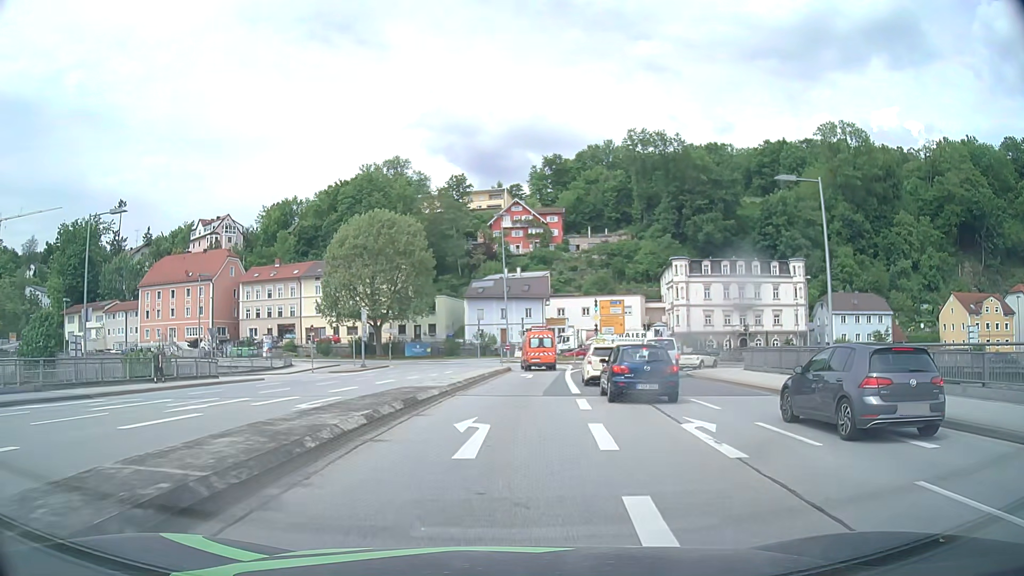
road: primary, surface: asphalt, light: Day
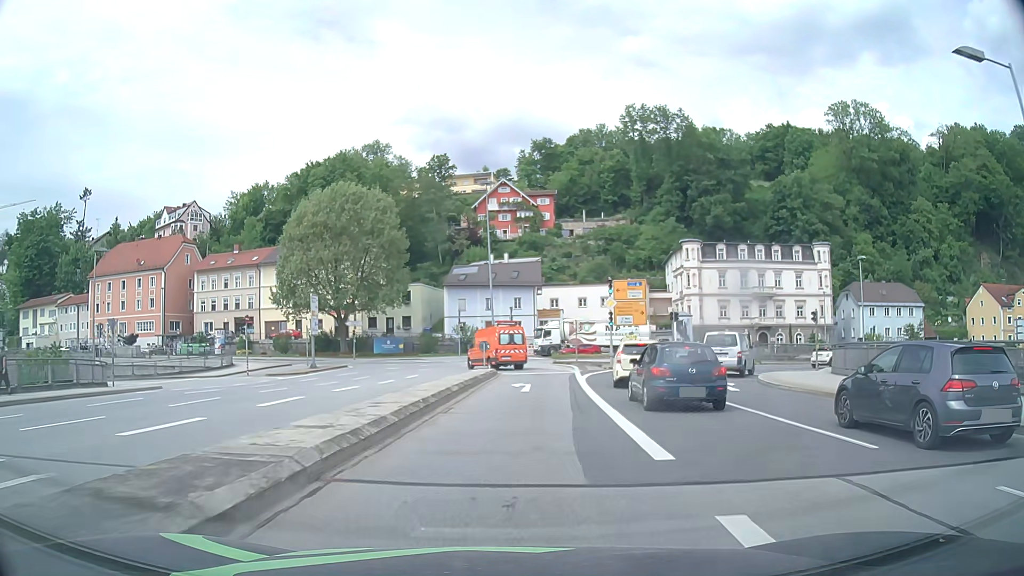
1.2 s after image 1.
(+0.1, +12.9) m; +1°
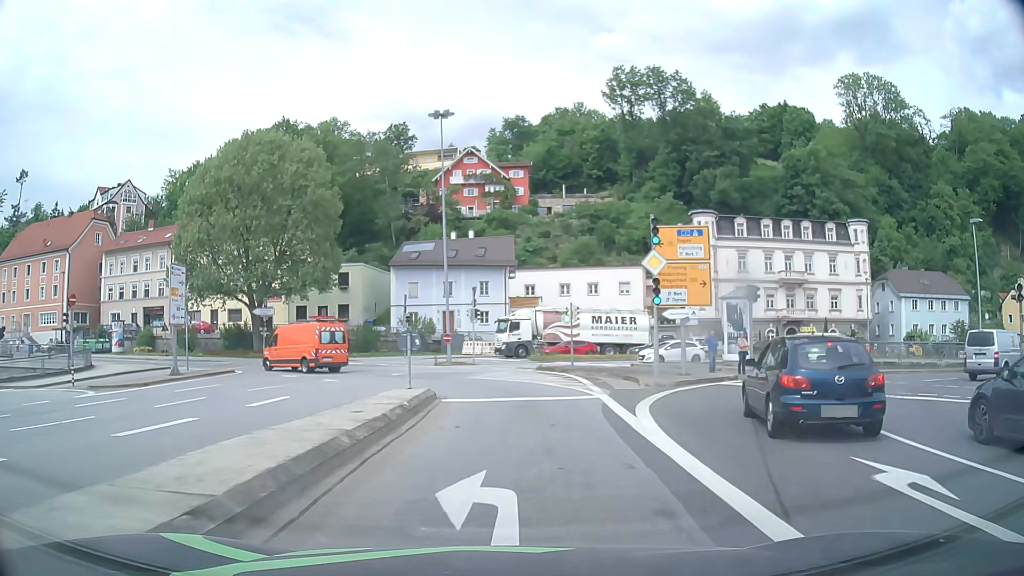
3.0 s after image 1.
(+0.4, +18.1) m; +3°
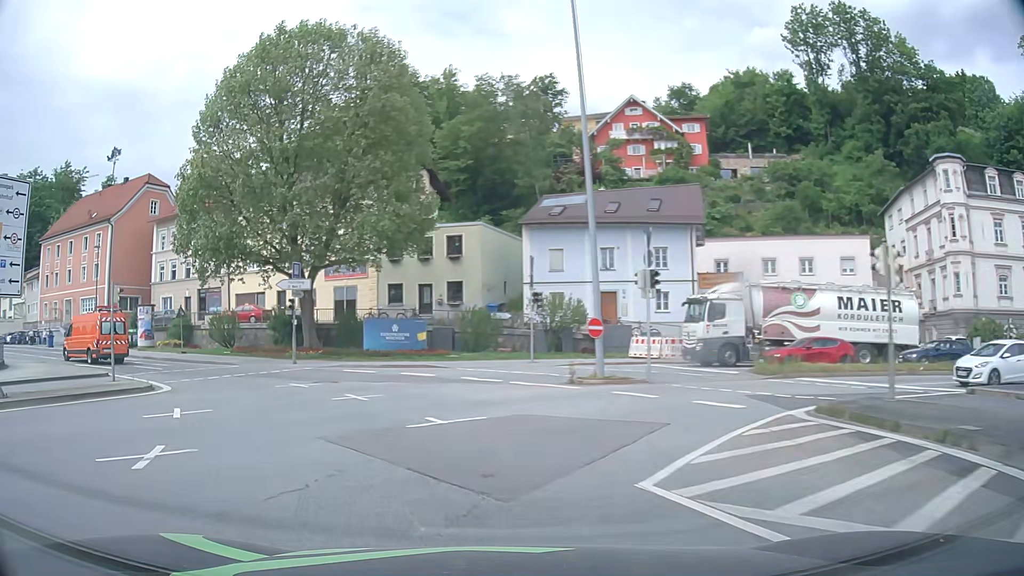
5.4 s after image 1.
(-0.9, +21.3) m; -15°
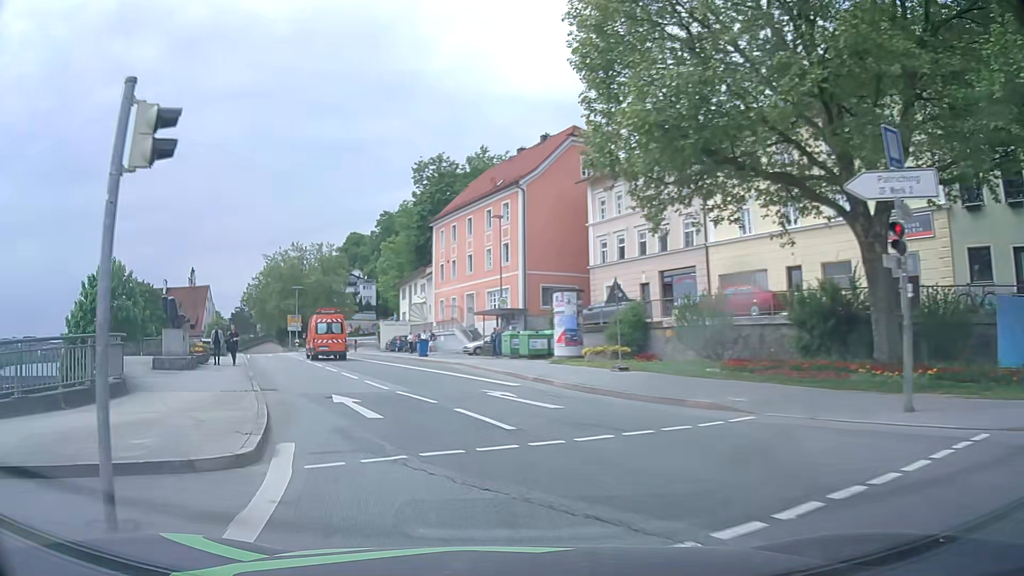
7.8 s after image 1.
(-7.5, +19.6) m; -40°
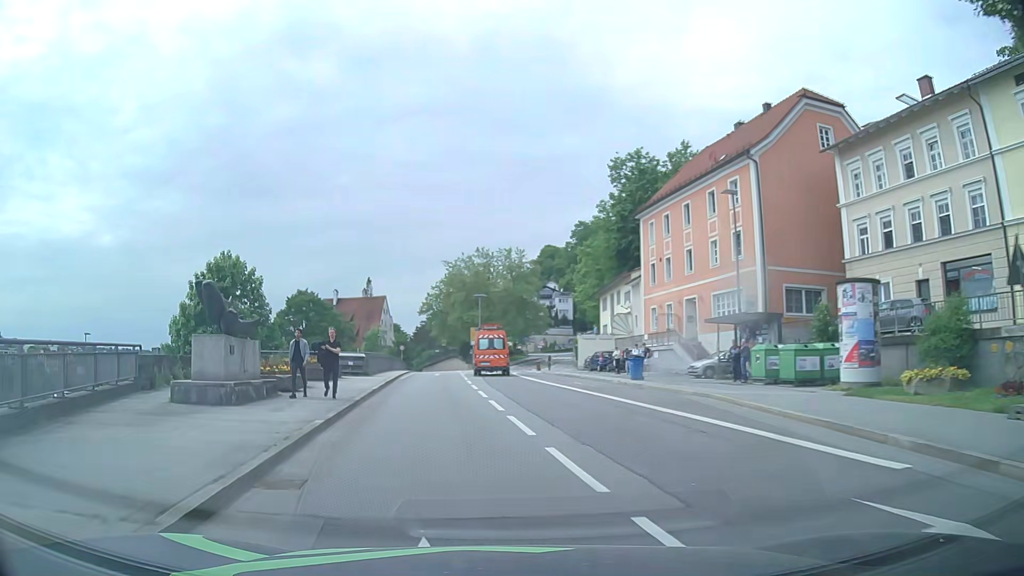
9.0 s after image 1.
(-1.8, +11.7) m; -16°
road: primary_link
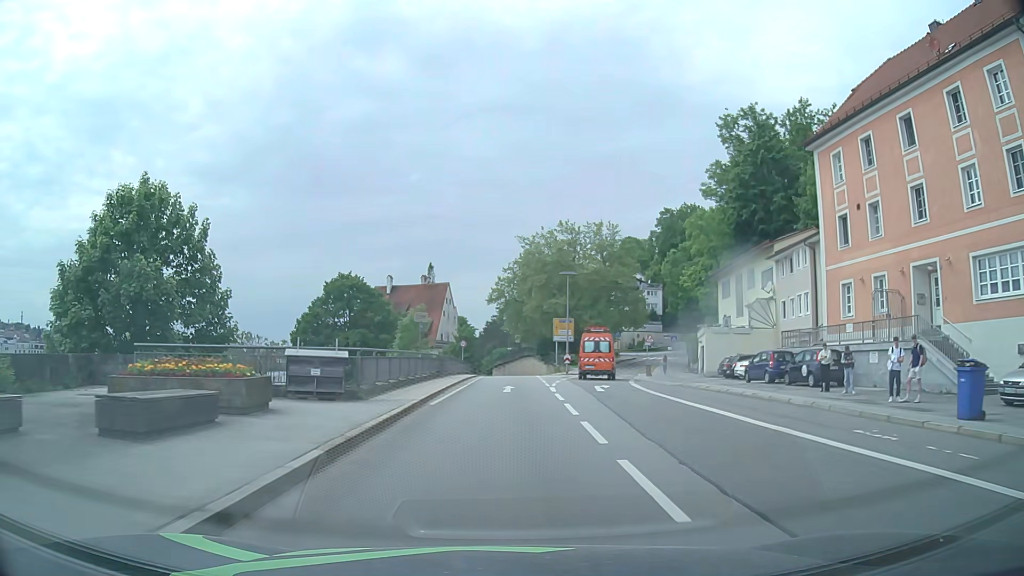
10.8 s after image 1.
(-2.1, +19.5) m; -7°
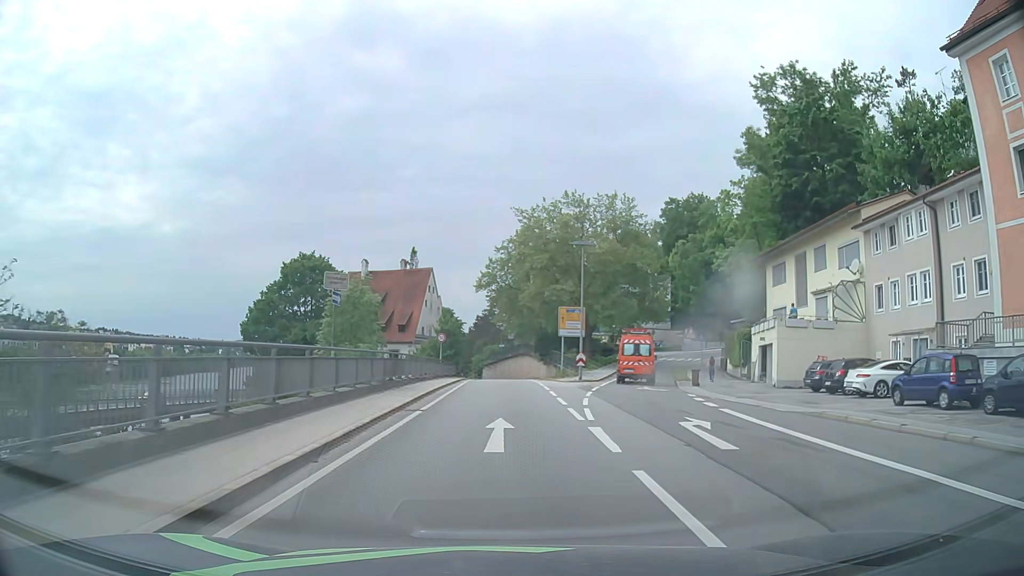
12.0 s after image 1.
(0.0, +14.5) m; +1°
(0, +10) (0, +20) (0, +30) (0, +40) (0, +50) (0, +60) (0, +70) (0, +80) (-1, +90) (-2, +100) m
